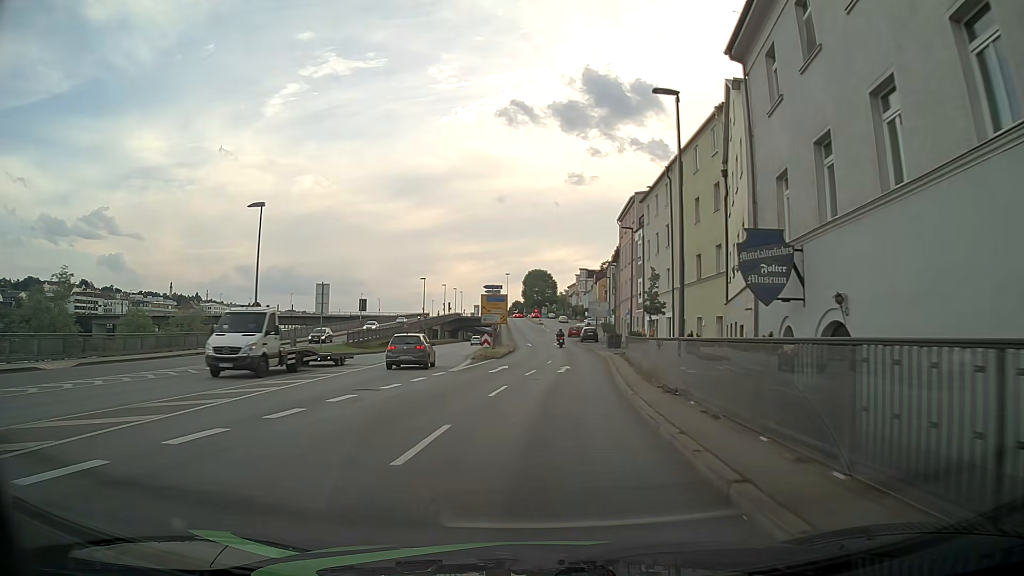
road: primary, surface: asphalt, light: Day
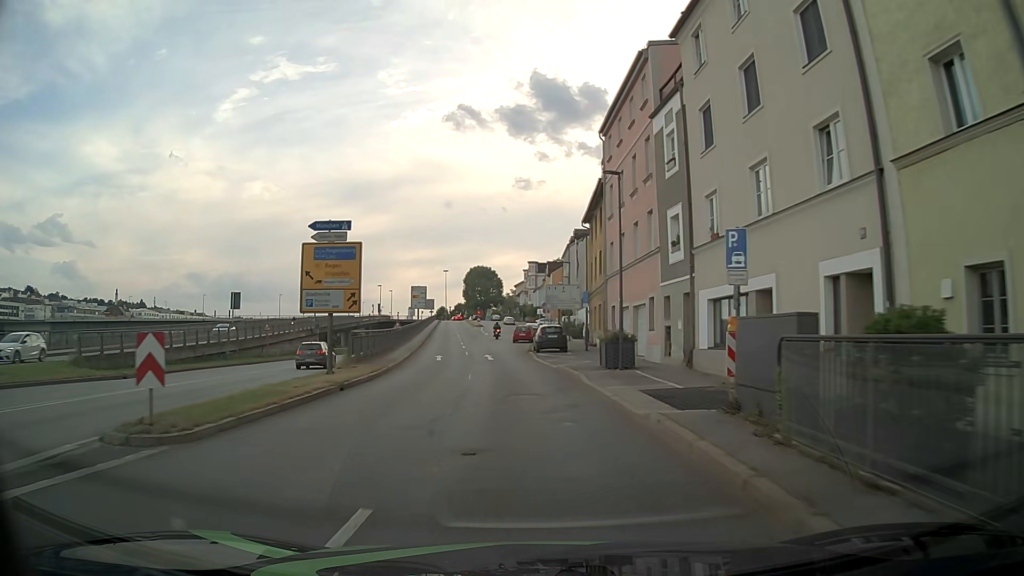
(+1.8, +30.5) m; +5°
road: primary_link
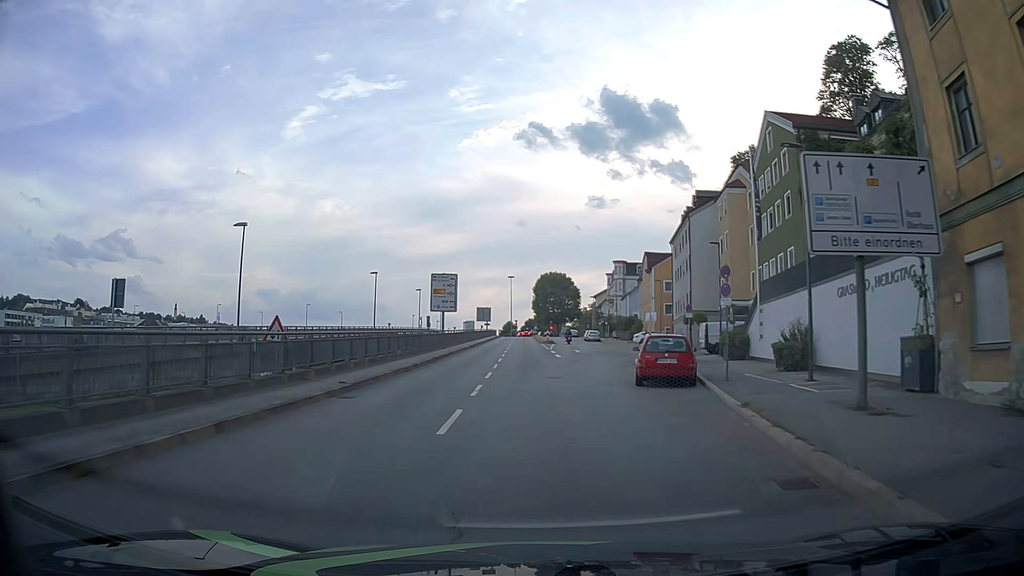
(-2.5, +37.7) m; -6°
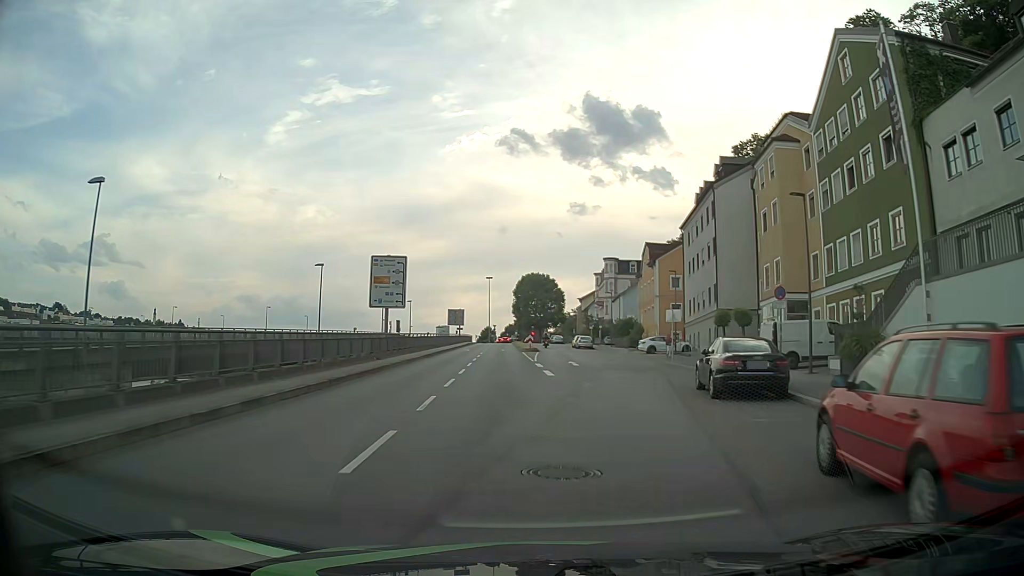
(+0.1, +14.9) m; +1°
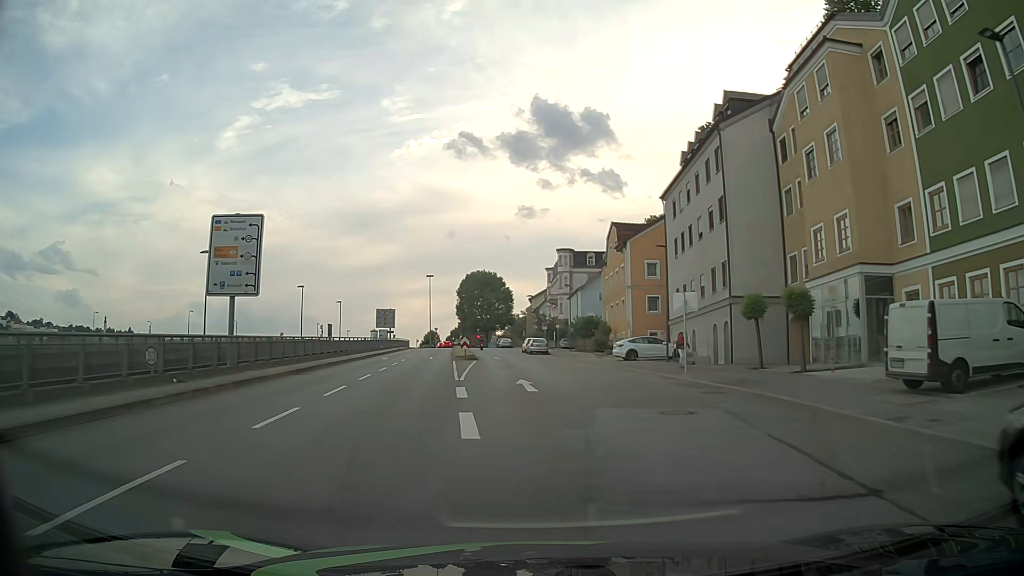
(+0.7, +14.8) m; +4°
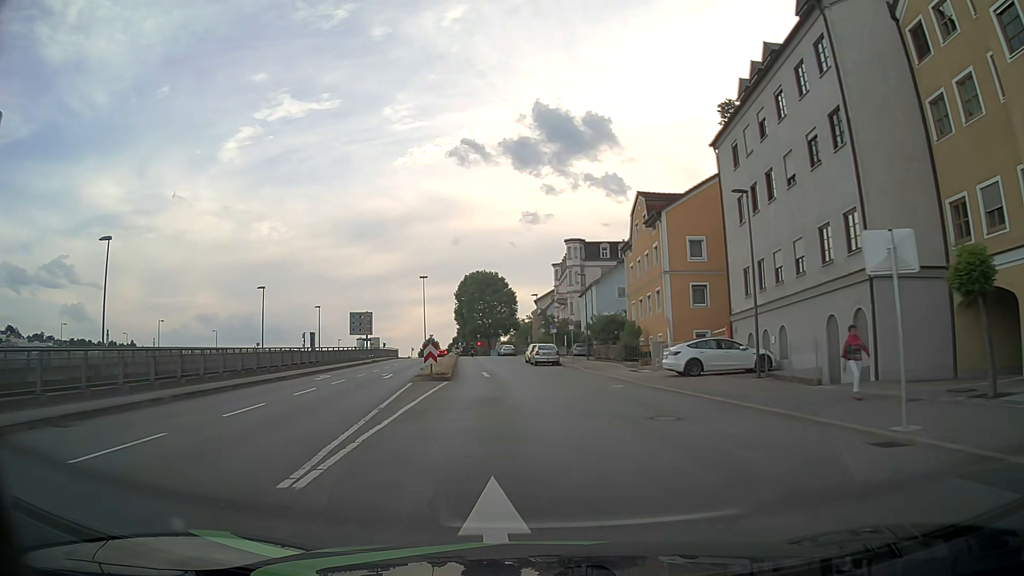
(+0.1, +14.8) m; 0°
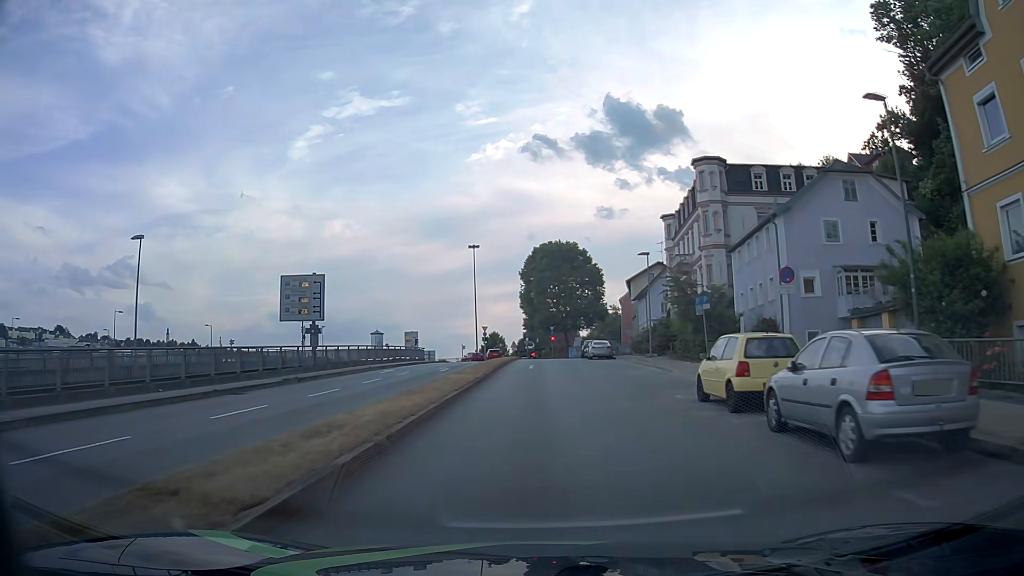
(-2.6, +37.3) m; -7°
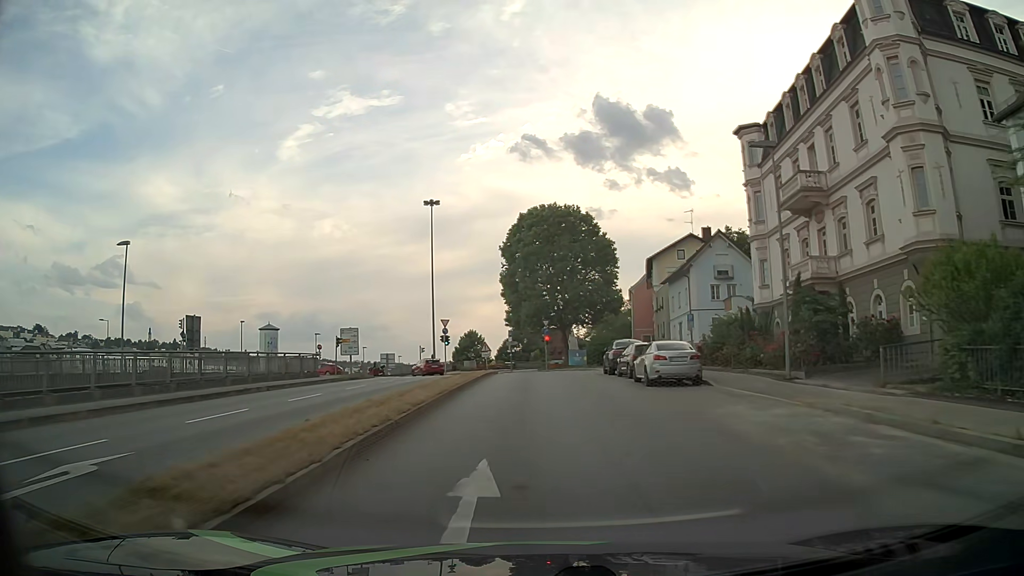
(+0.3, +30.3) m; +1°
(0, +10) (0, +20) (0, +30) (0, +40) (-1, +50) (-4, +59) (-11, +67) (-20, +70) (-30, +72) (-40, +72) m
